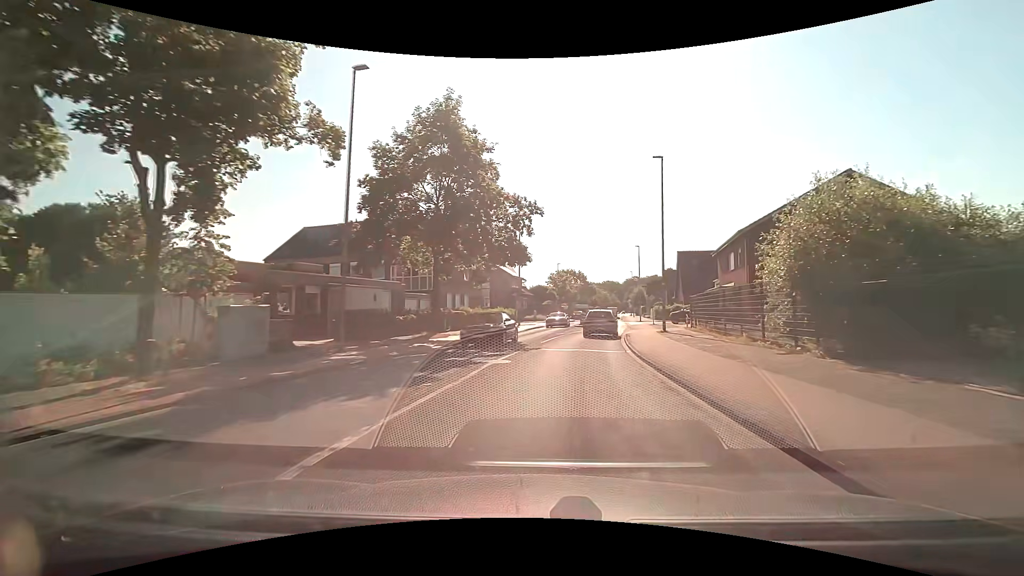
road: tertiary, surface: asphalt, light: Day
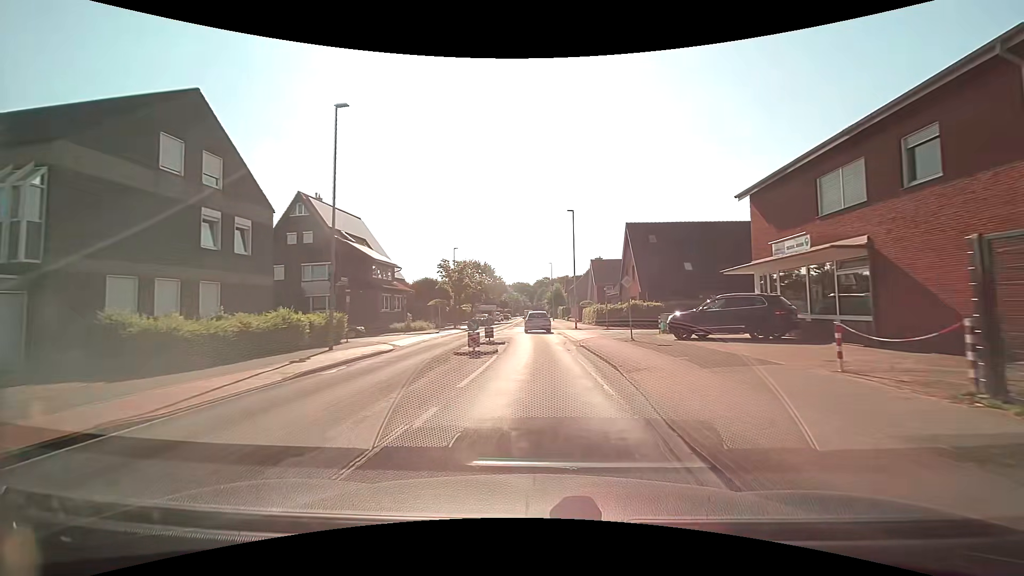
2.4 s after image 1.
(+2.9, +26.7) m; +11°
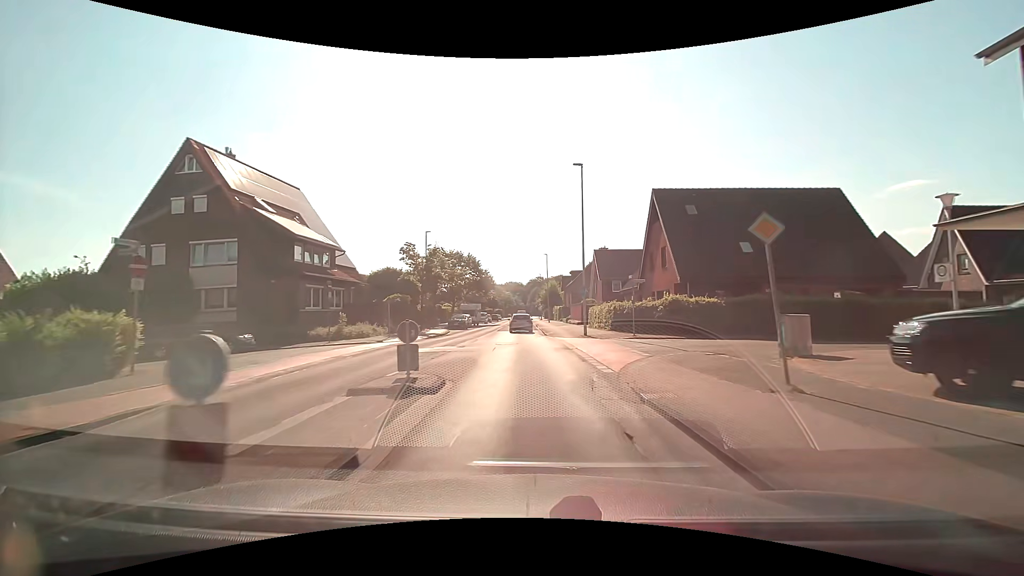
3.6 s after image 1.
(+0.1, +13.7) m; +1°
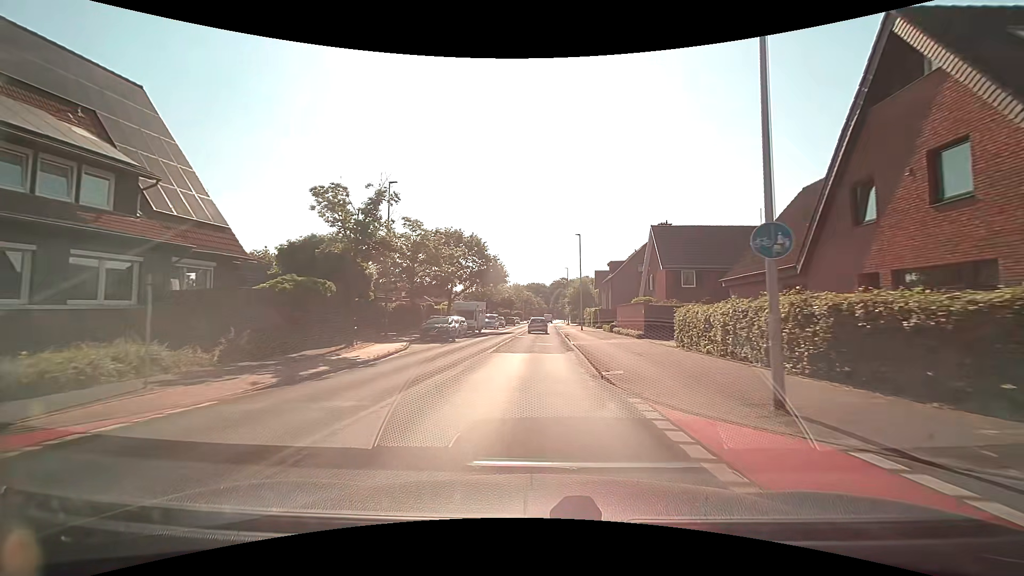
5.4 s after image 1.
(-0.4, +21.4) m; -2°
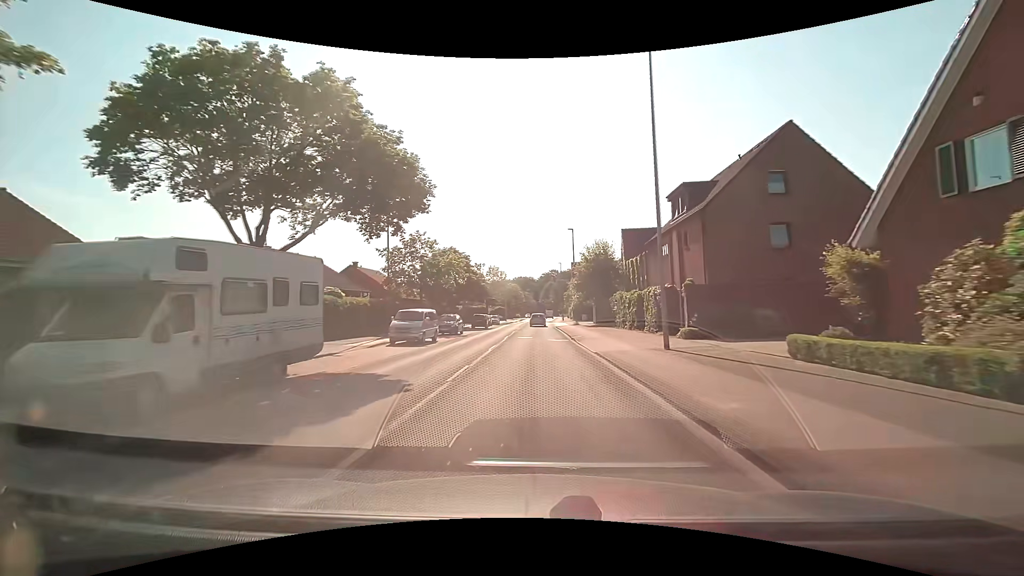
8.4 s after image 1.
(+0.1, +37.3) m; +1°
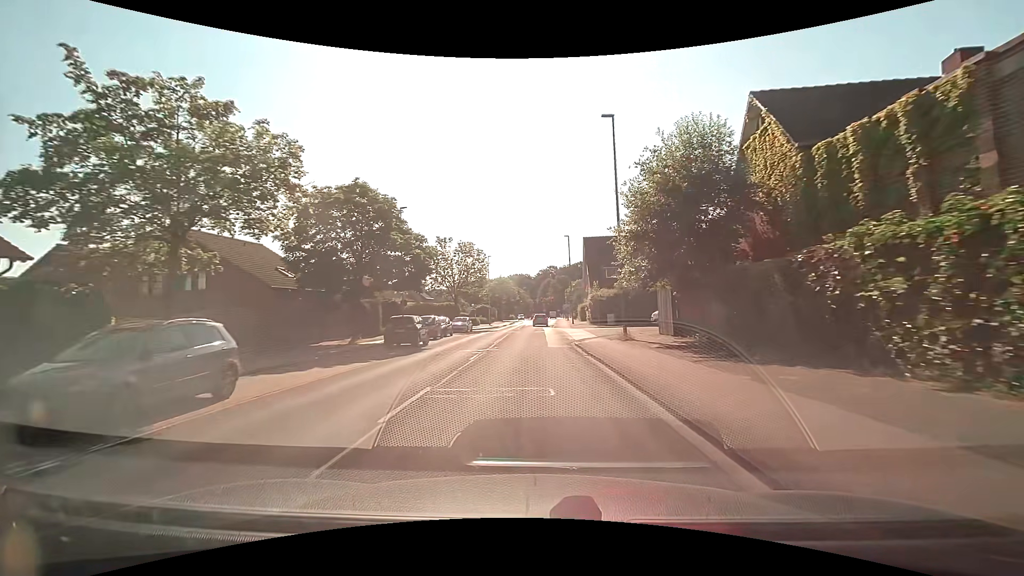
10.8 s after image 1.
(+0.3, +30.9) m; +1°
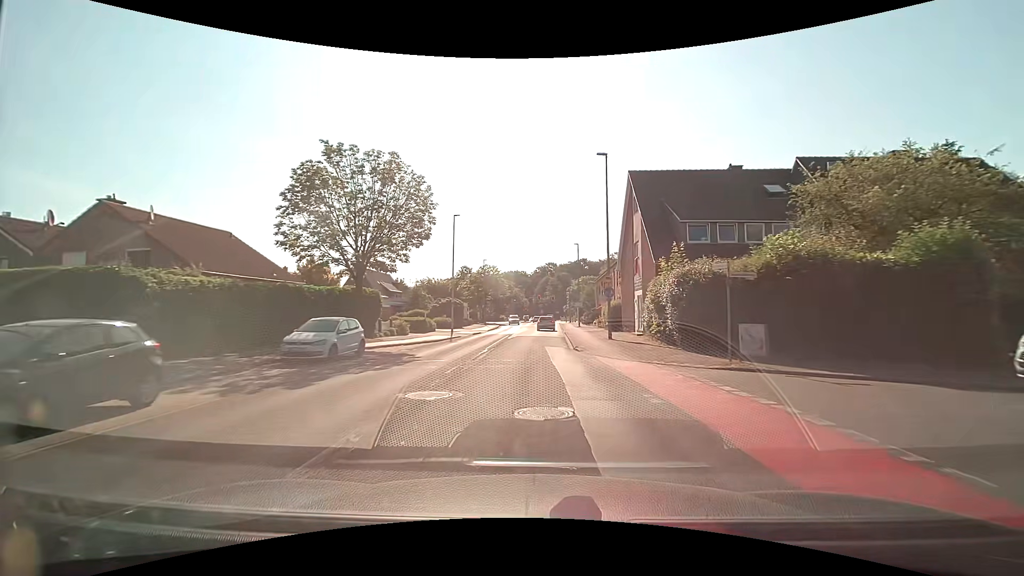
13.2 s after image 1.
(-0.1, +30.8) m; 0°
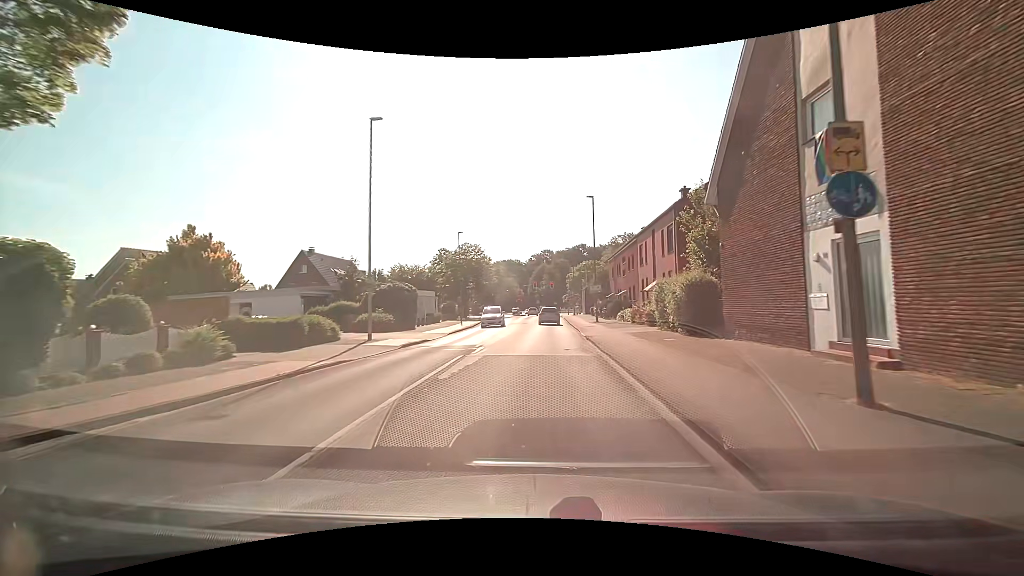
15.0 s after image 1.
(+0.2, +20.9) m; +1°
(0, +10) (0, +20) (-1, +30) (-1, +40) (-2, +50) (-2, +60) (-2, +70) (-2, +80) (-2, +90) (-1, +100) m
